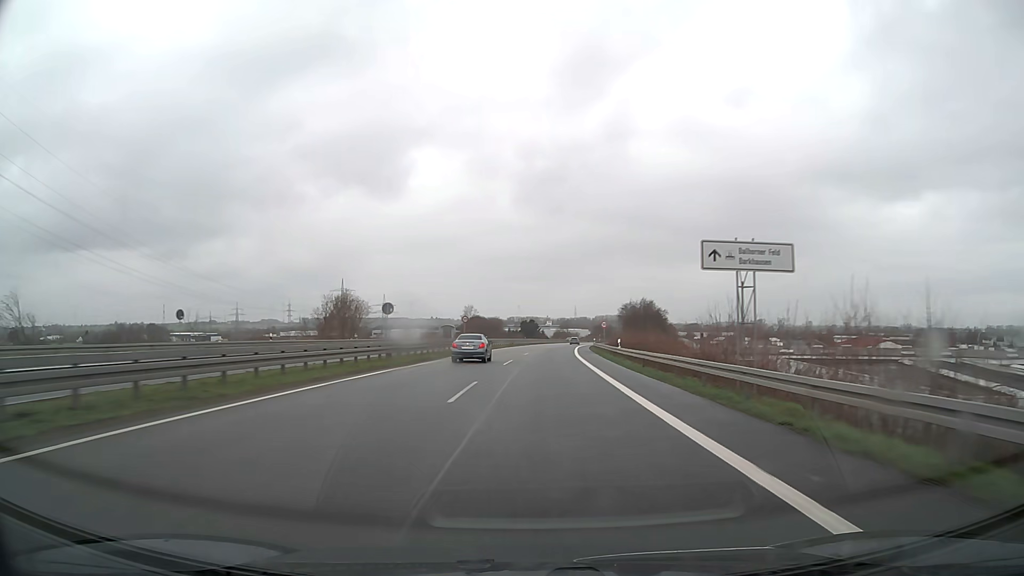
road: trunk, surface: asphalt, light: Day
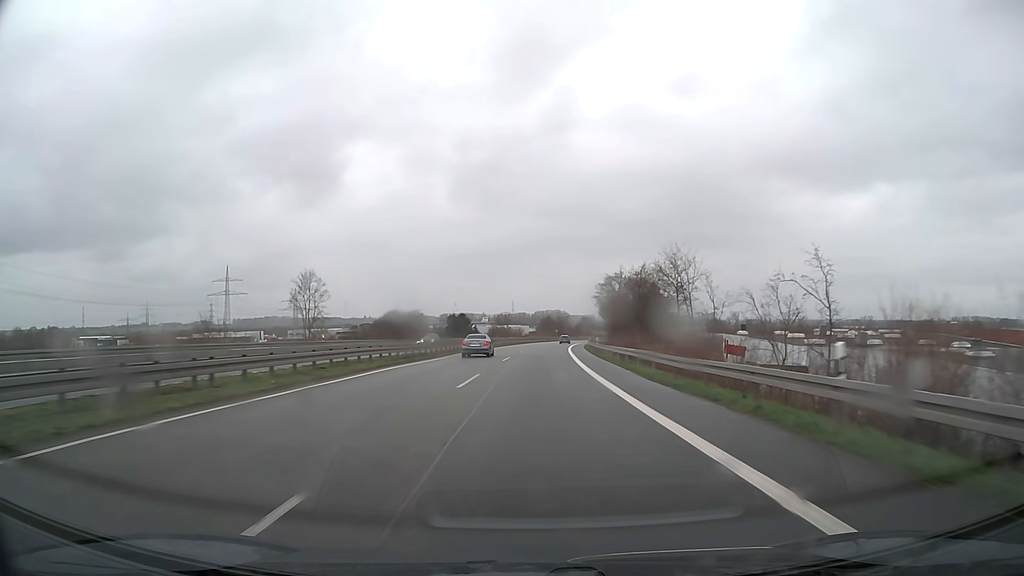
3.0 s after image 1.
(+4.1, +85.5) m; +5°
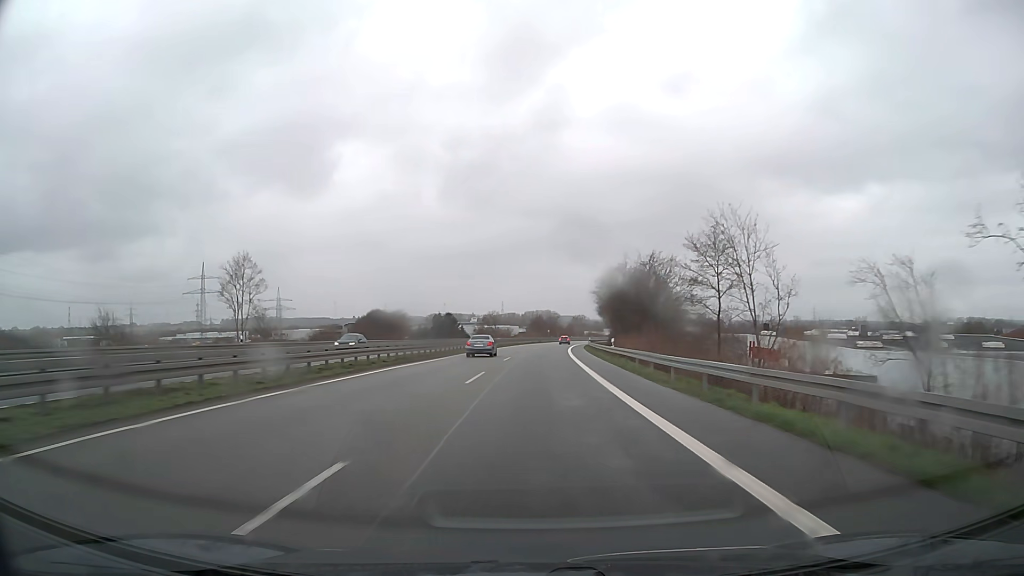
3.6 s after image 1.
(+0.1, +16.3) m; +1°
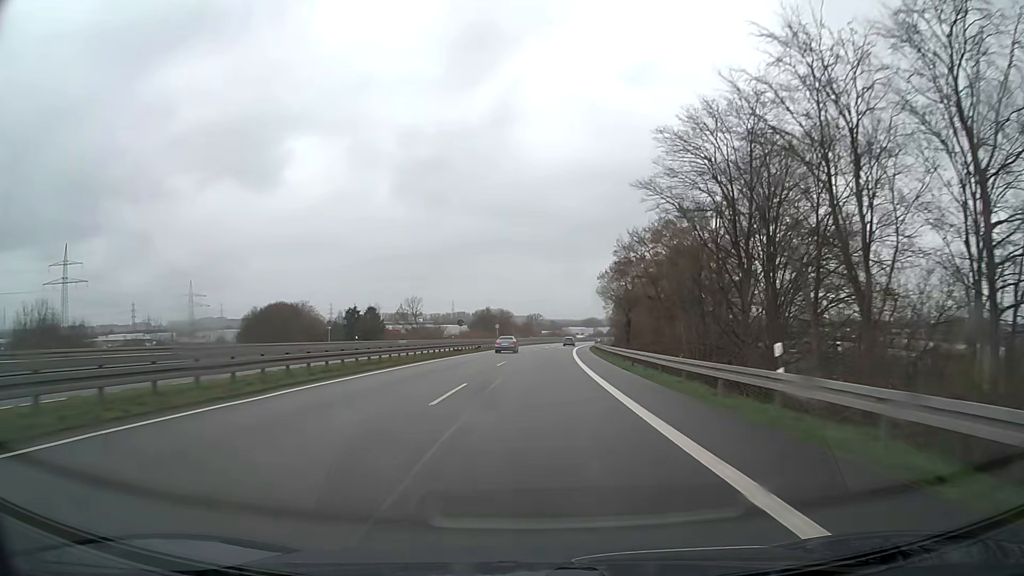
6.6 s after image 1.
(+2.8, +77.7) m; +4°
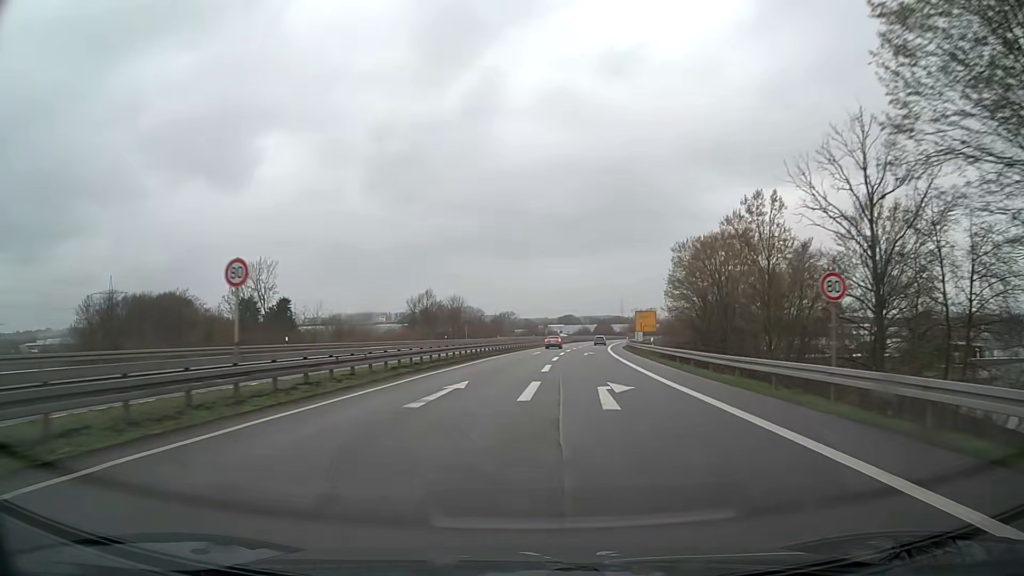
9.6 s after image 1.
(+1.6, +71.1) m; +2°
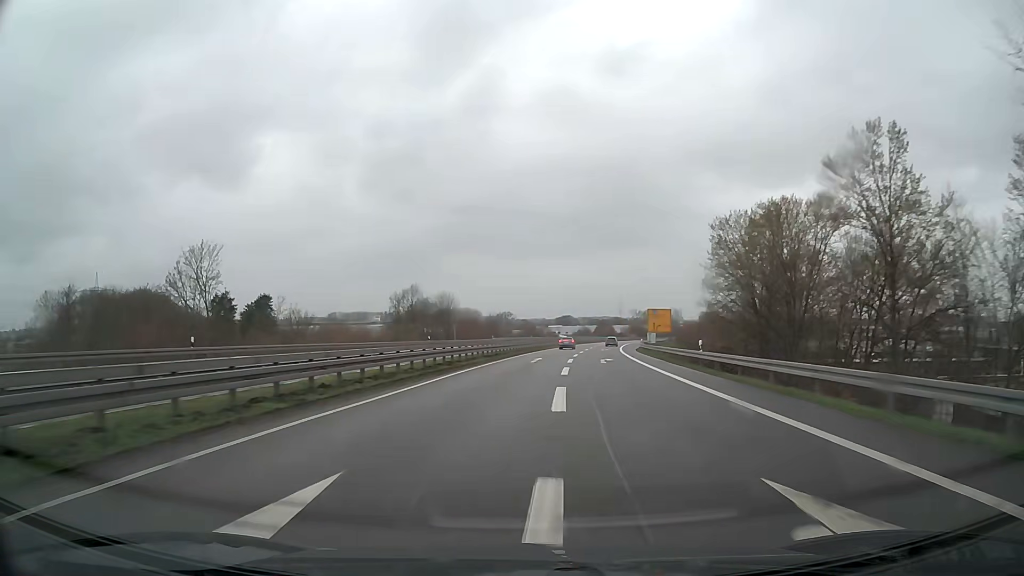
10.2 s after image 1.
(0.0, +13.4) m; 0°
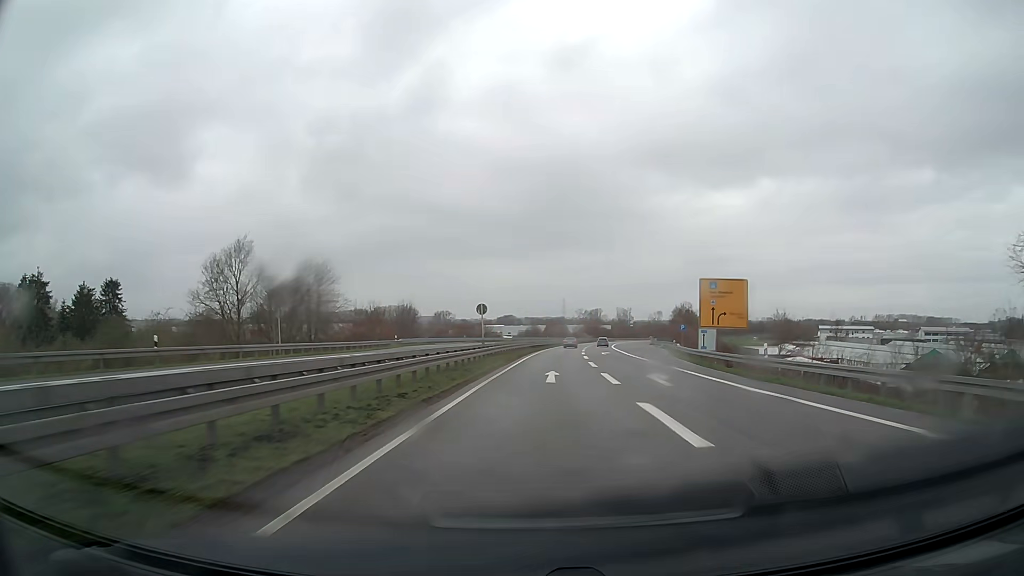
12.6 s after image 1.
(+1.4, +52.1) m; +5°
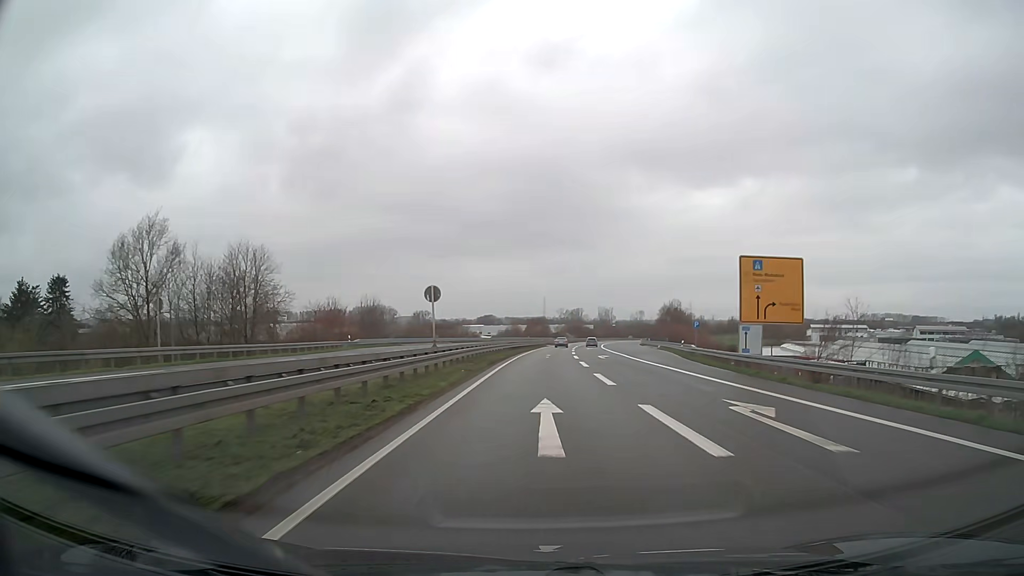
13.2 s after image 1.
(+0.2, +12.8) m; +2°
(0, +10) (0, +20) (+1, +30) (+1, +40) (+1, +50) (+2, +60) (+3, +70) (+3, +80) (+4, +90) (+5, +100) m
